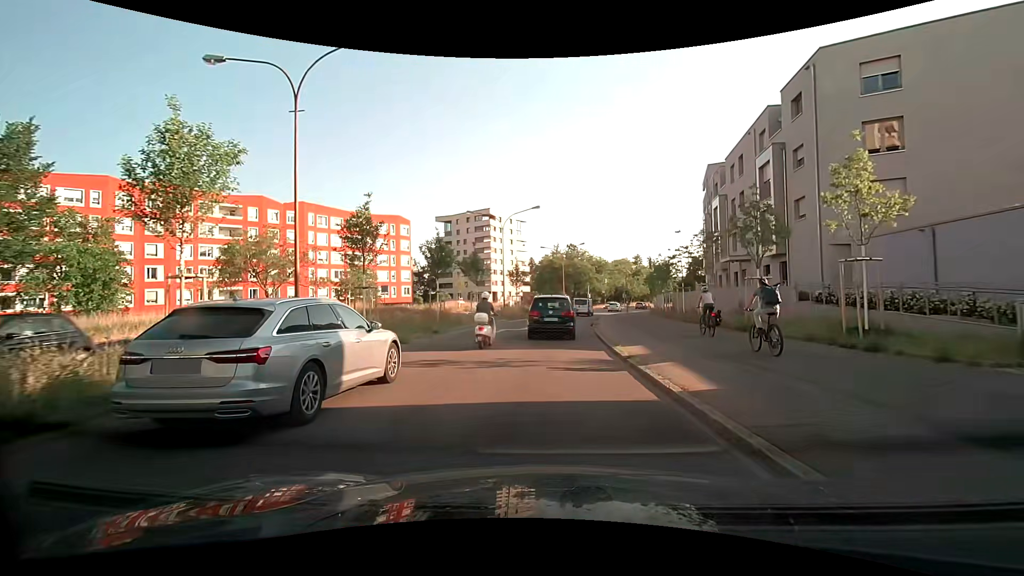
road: secondary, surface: asphalt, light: Day
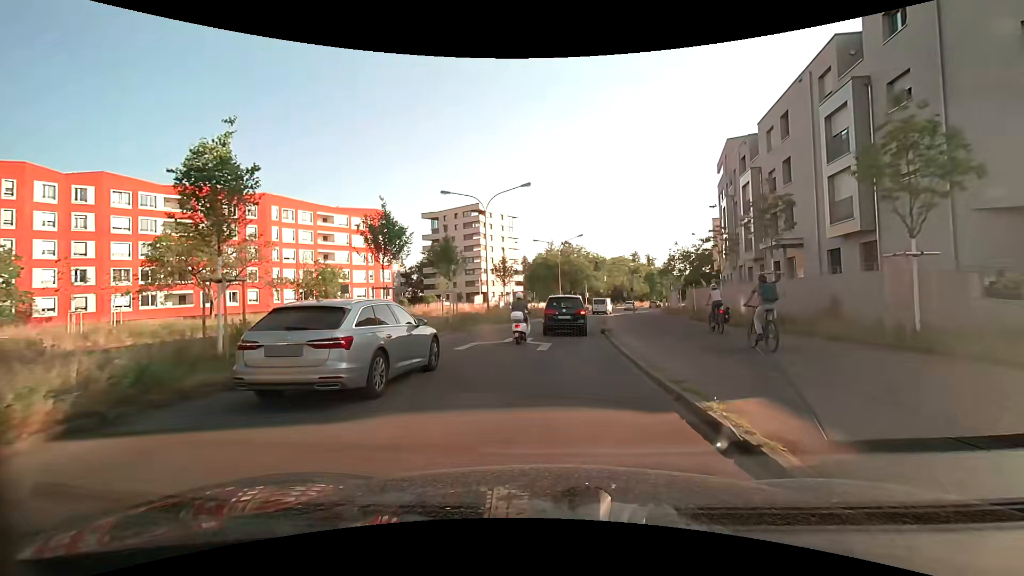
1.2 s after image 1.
(0.0, +8.6) m; +1°
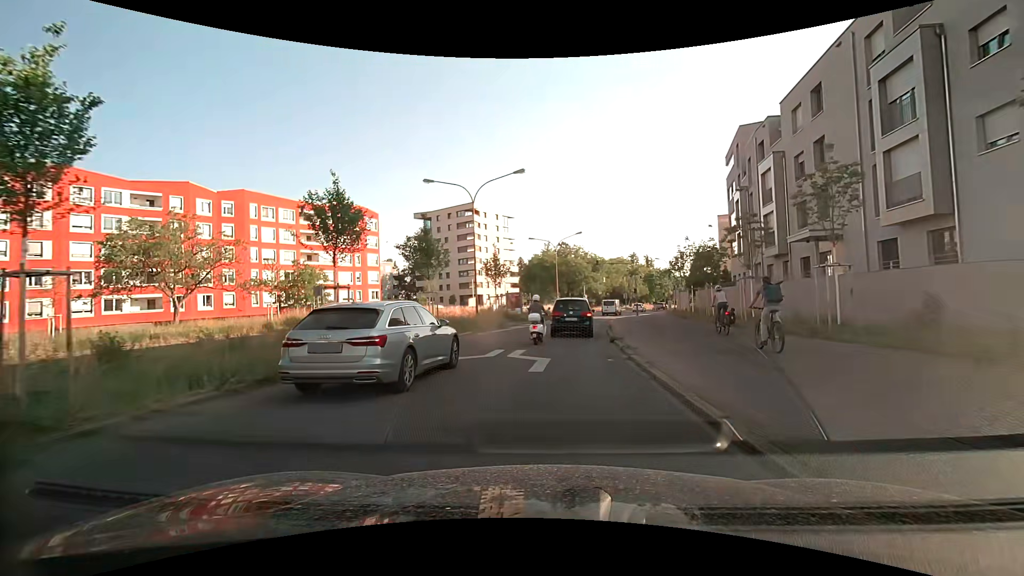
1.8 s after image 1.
(0.0, +4.3) m; 0°
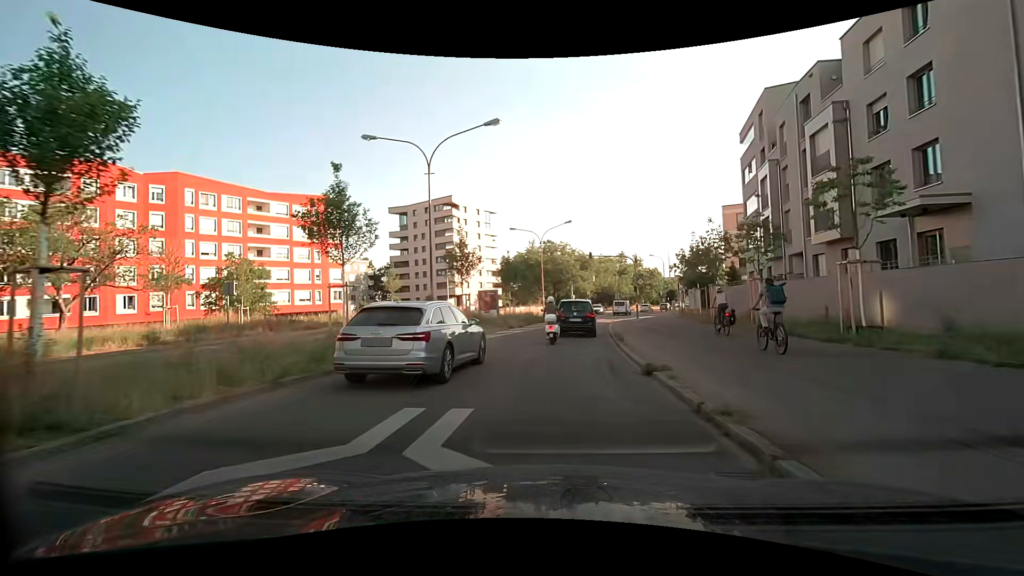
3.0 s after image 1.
(+0.1, +8.7) m; +2°
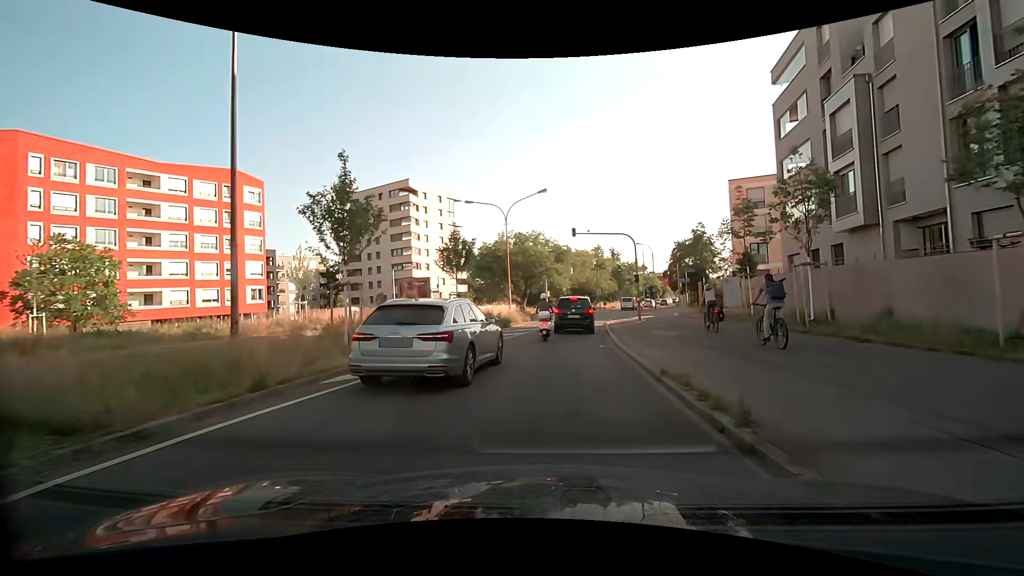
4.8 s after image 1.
(+0.3, +13.0) m; +3°
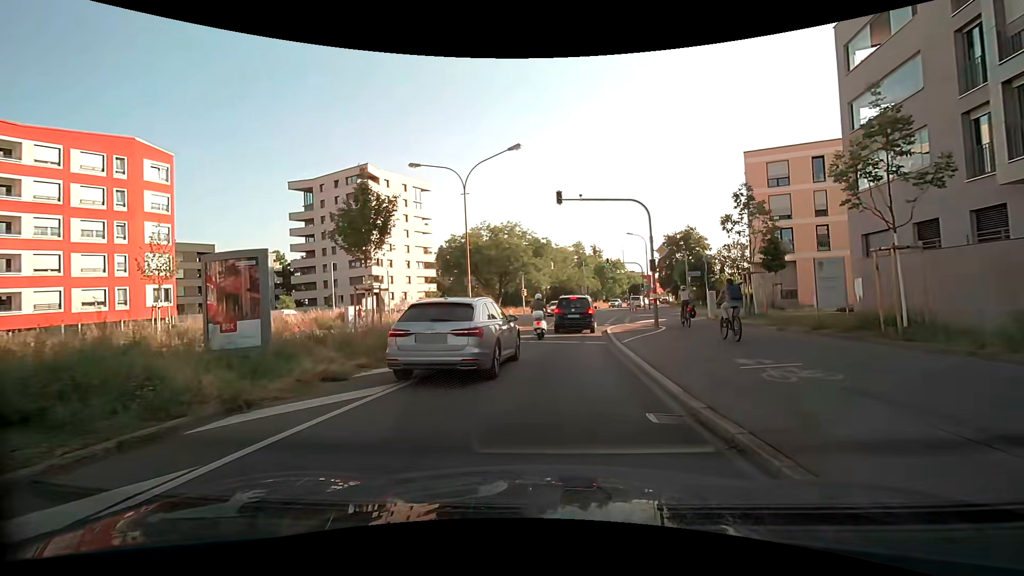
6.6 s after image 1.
(+0.1, +10.3) m; +1°
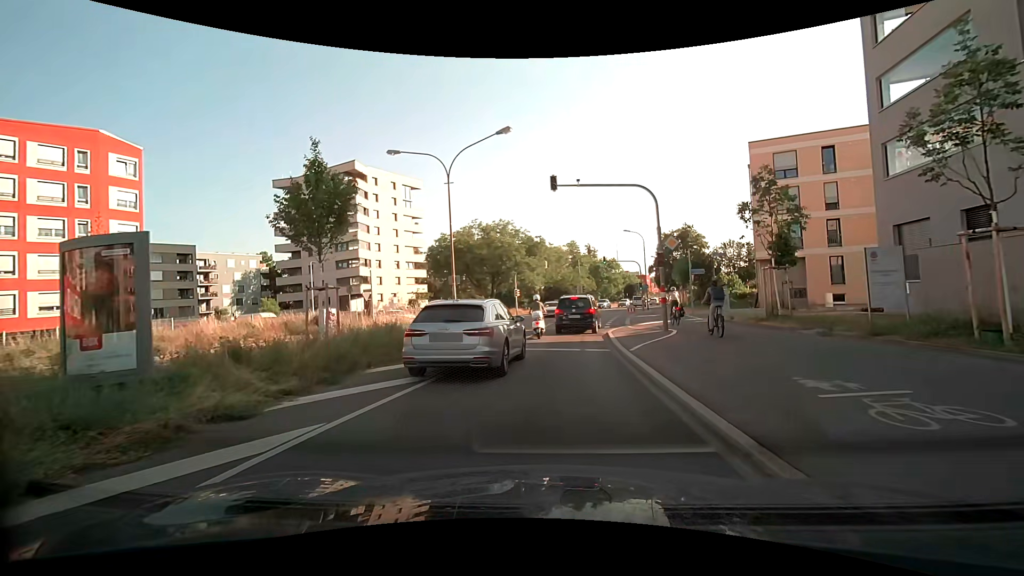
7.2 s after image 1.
(+0.1, +2.7) m; +3°
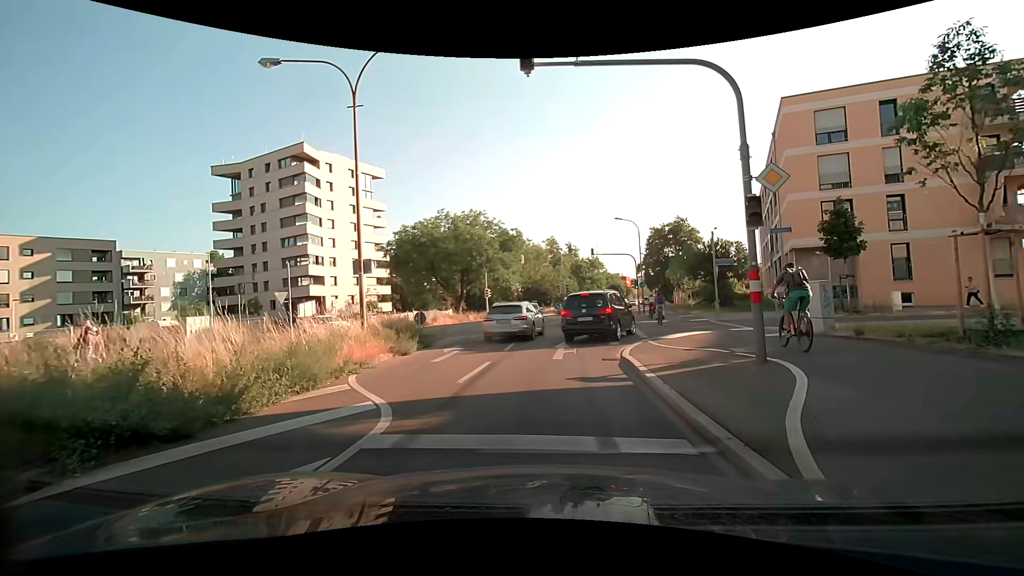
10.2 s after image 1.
(0.0, +9.8) m; +1°
(0, +10) (0, +20) (+1, +30) (+3, +40) (+5, +50) (+7, +59) (+9, +69) (+11, +79) (+14, +89) (+17, +98) m
